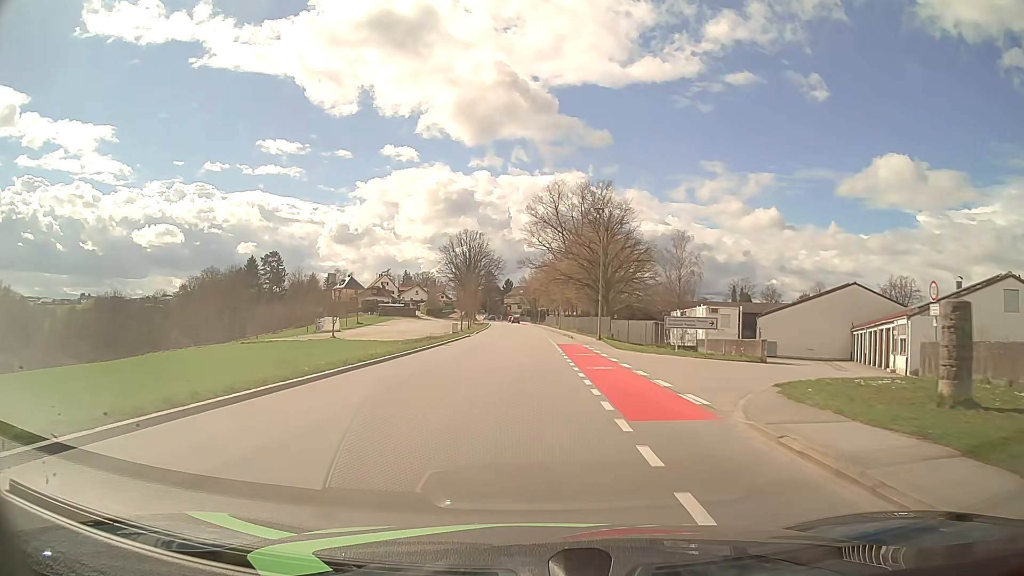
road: tertiary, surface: asphalt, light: Day
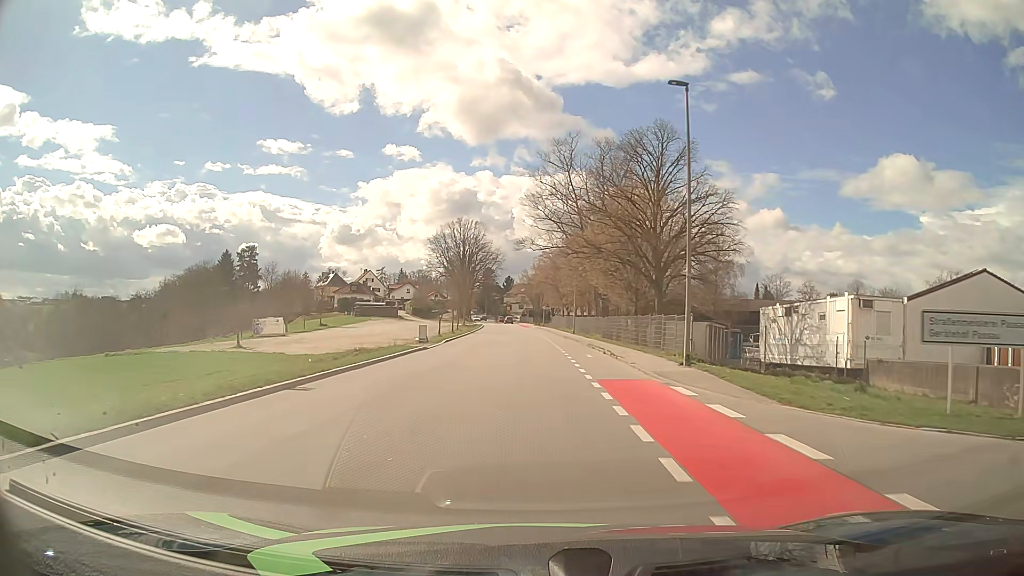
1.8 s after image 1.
(-0.1, +22.9) m; 0°
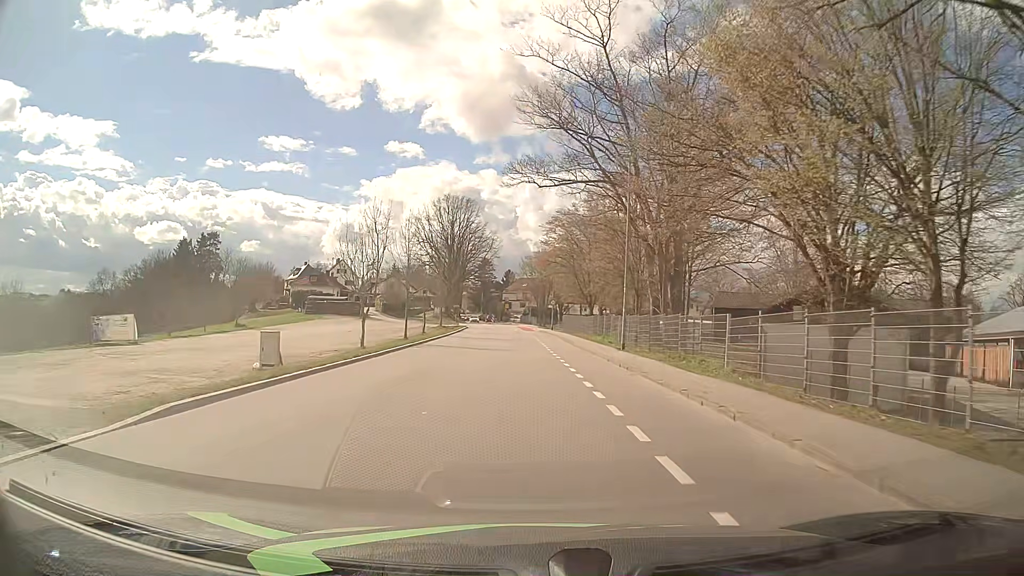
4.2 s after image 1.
(-0.1, +30.1) m; 0°
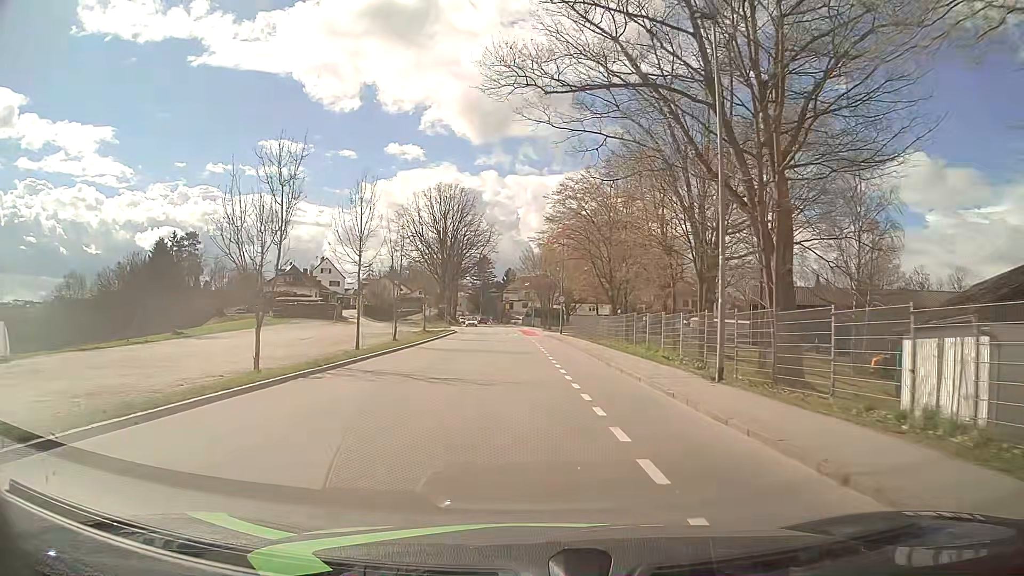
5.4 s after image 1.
(0.0, +14.0) m; 0°
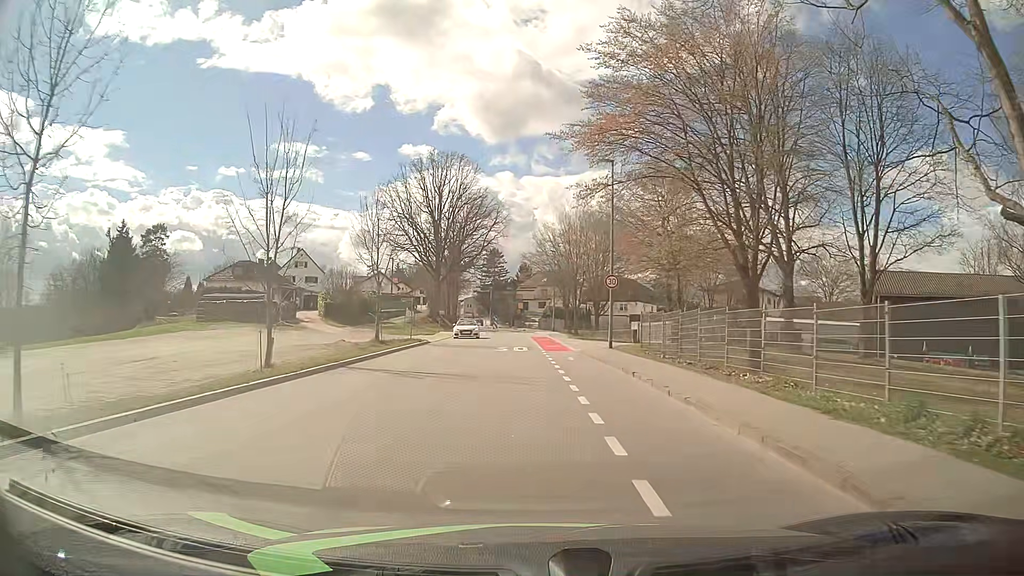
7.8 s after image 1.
(-0.3, +24.9) m; -2°
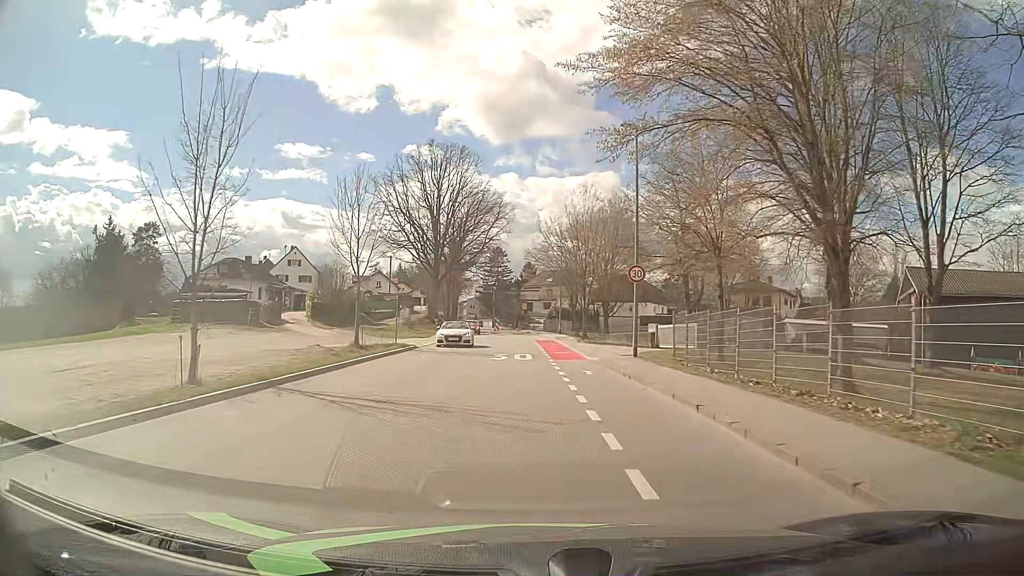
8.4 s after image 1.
(0.0, +5.6) m; 0°
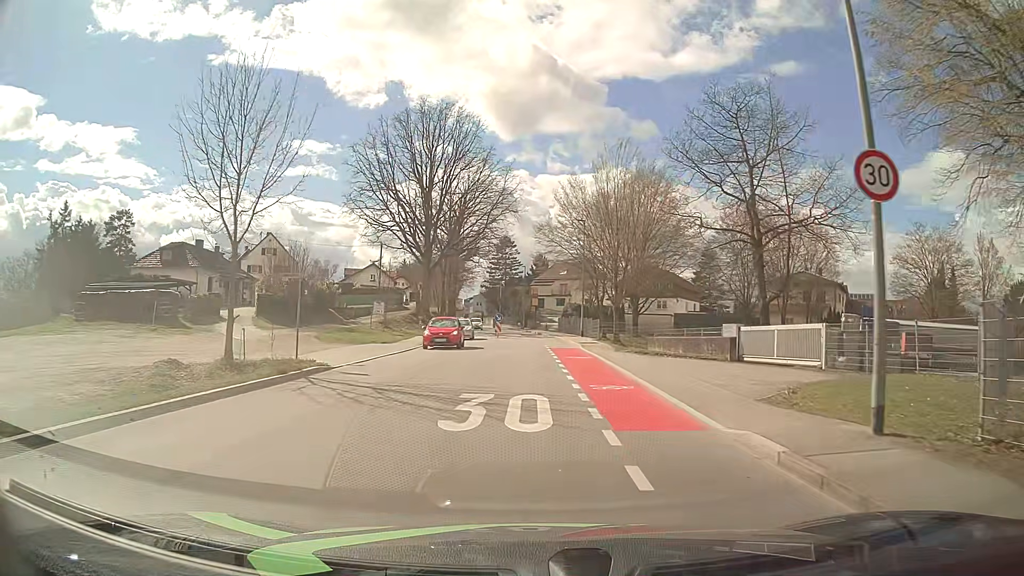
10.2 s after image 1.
(-0.2, +15.7) m; -1°
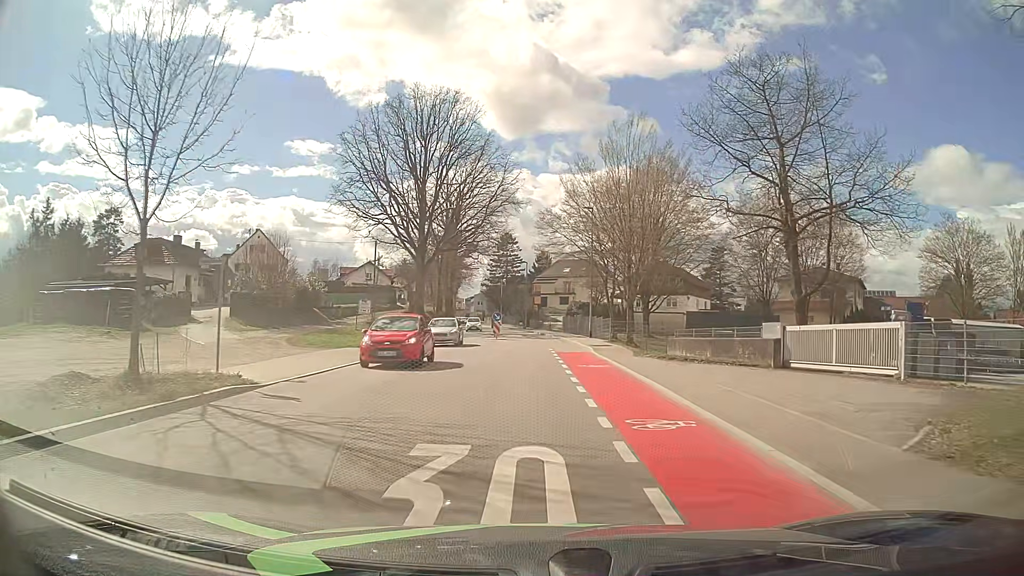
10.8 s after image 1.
(0.0, +5.0) m; 0°
(0, +10) (0, +20) (0, +30) (0, +40) (0, +50) (-1, +60) (-2, +70) (-3, +80) (-4, +90) (-5, +100) m
